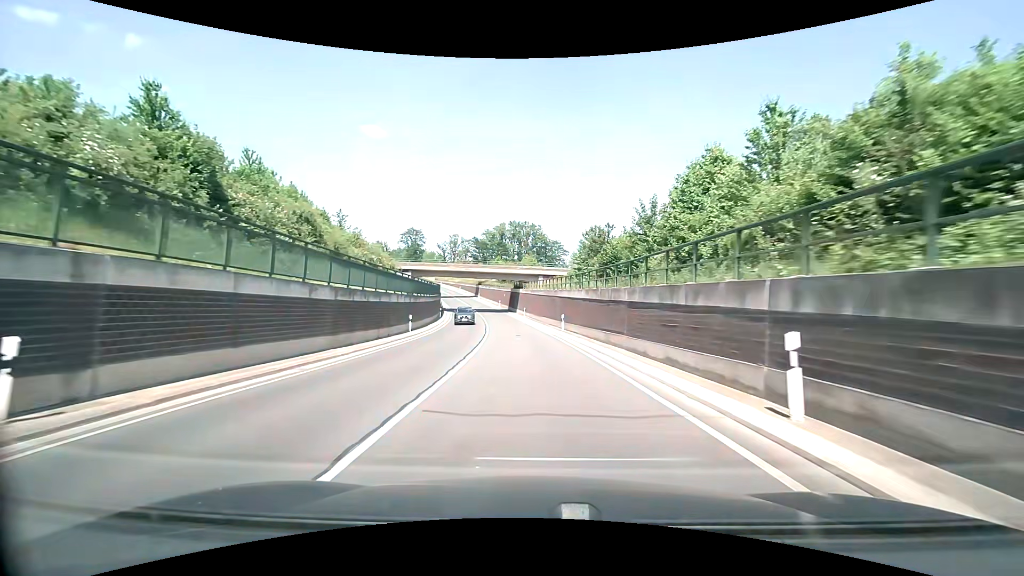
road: secondary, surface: asphalt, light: Day
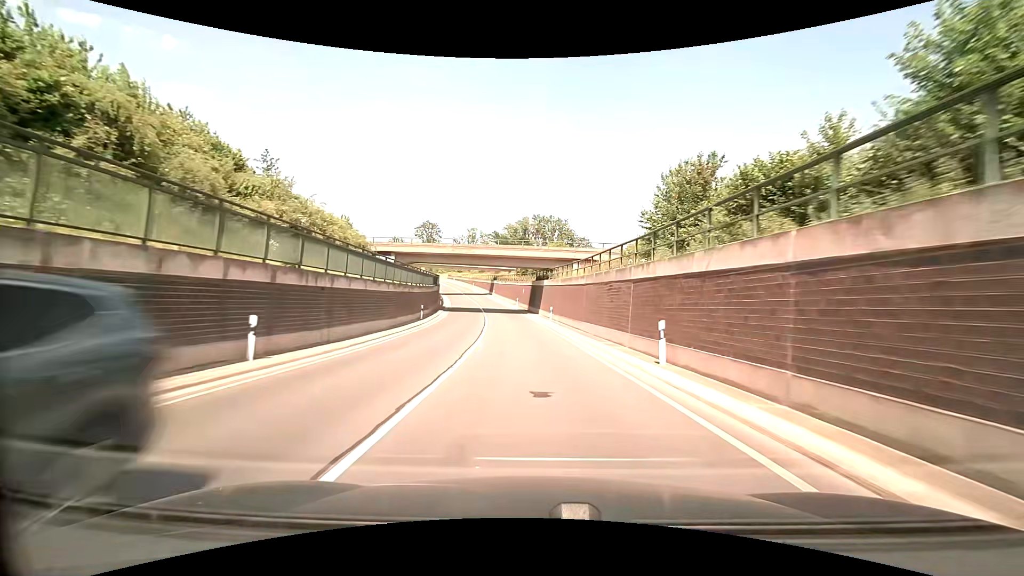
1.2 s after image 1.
(-0.6, +20.7) m; -3°
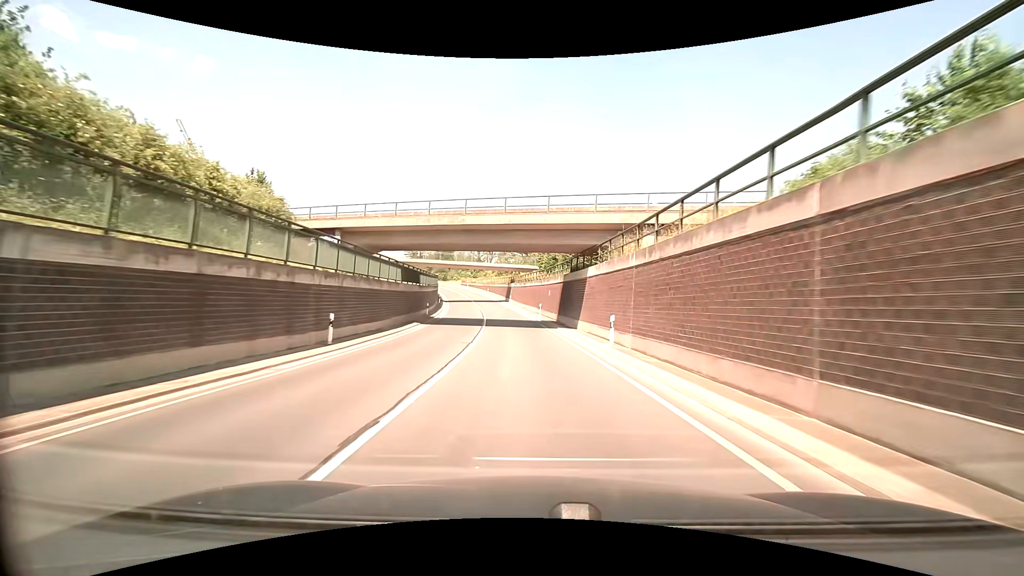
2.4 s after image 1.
(-0.5, +21.0) m; -3°
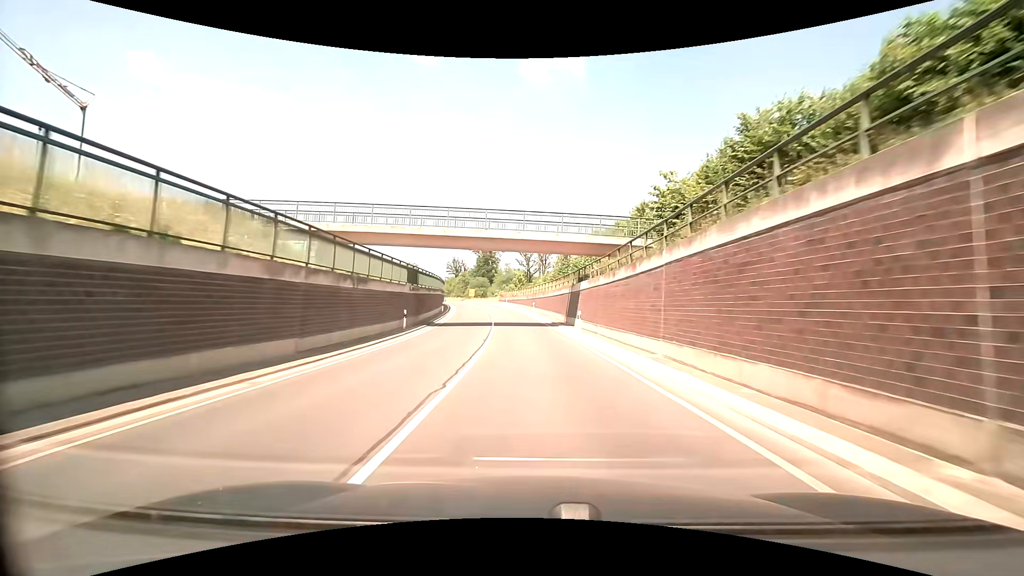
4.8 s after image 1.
(-2.4, +42.2) m; -5°
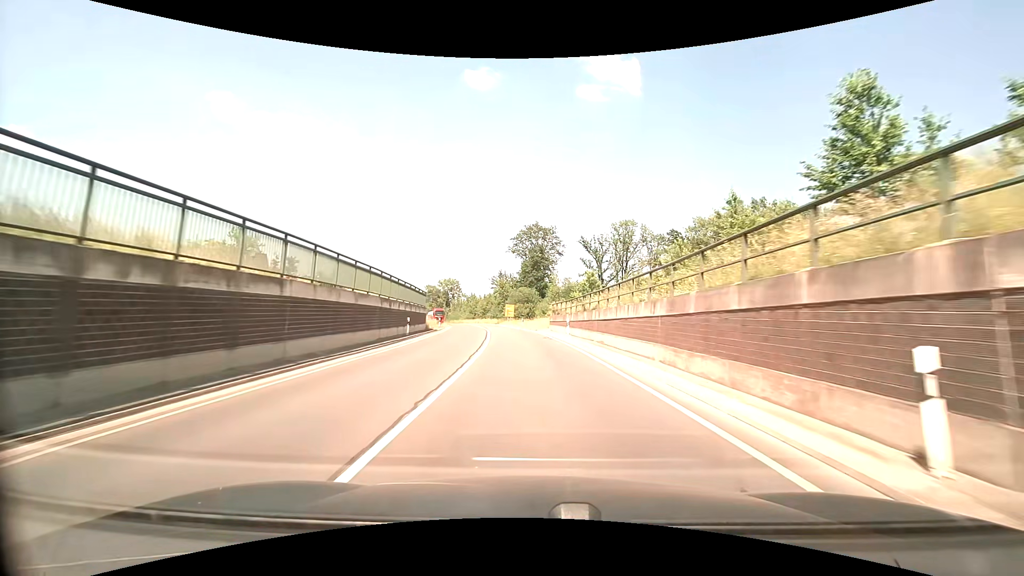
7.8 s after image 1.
(-4.0, +50.5) m; -8°
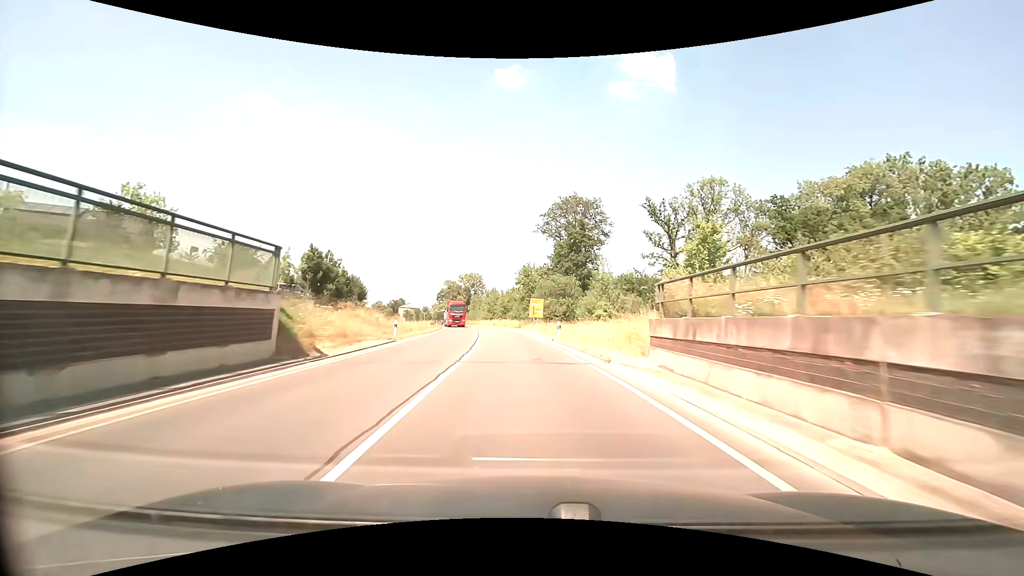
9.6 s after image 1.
(-1.0, +29.2) m; -3°
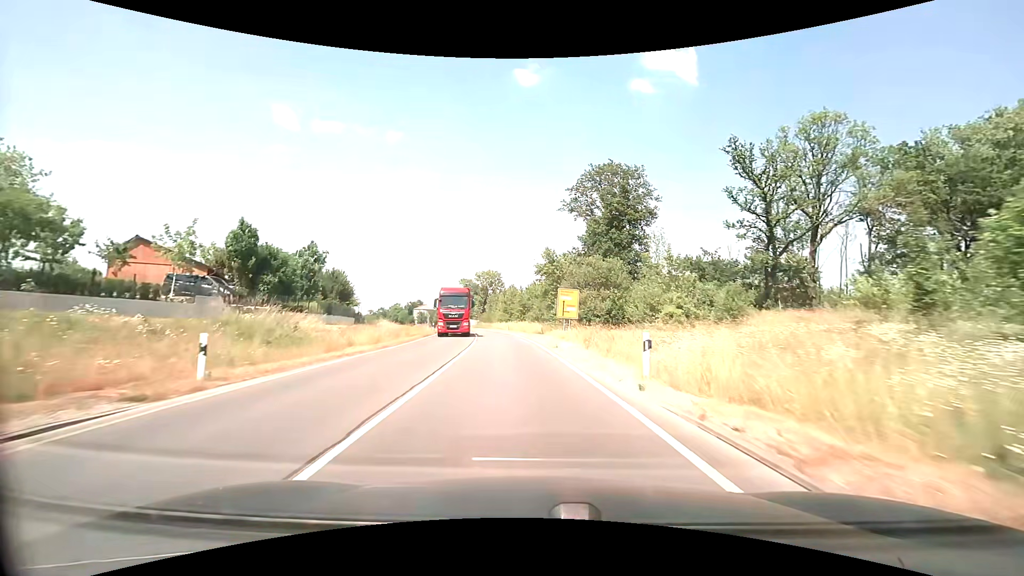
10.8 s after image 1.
(-0.4, +19.0) m; -3°
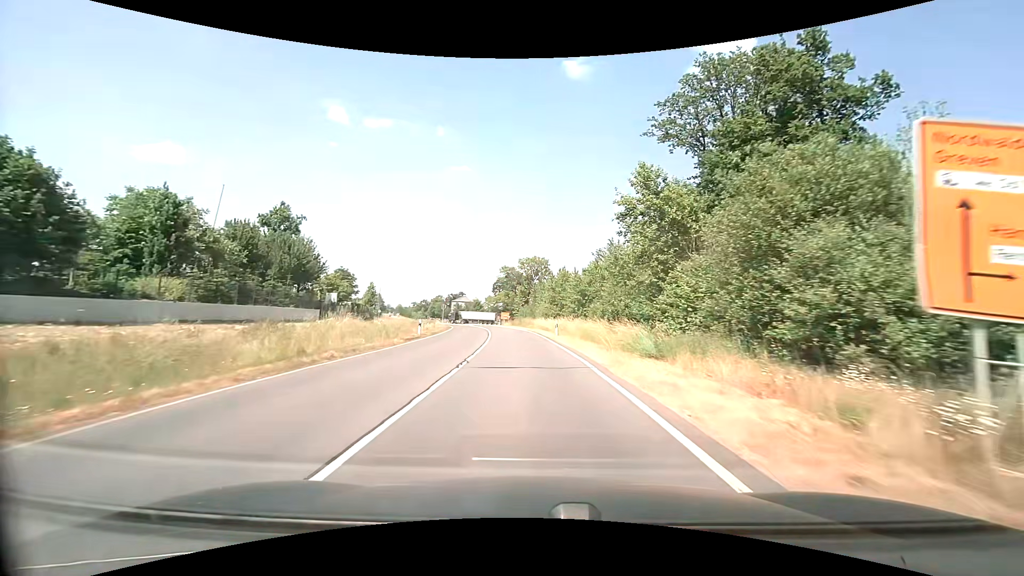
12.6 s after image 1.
(-1.5, +27.9) m; -6°
(0, +10) (-1, +20) (-1, +30) (-2, +40) (-3, +50) (-4, +60) (-6, +70) (-7, +80) (-9, +89) (-10, +99) m
